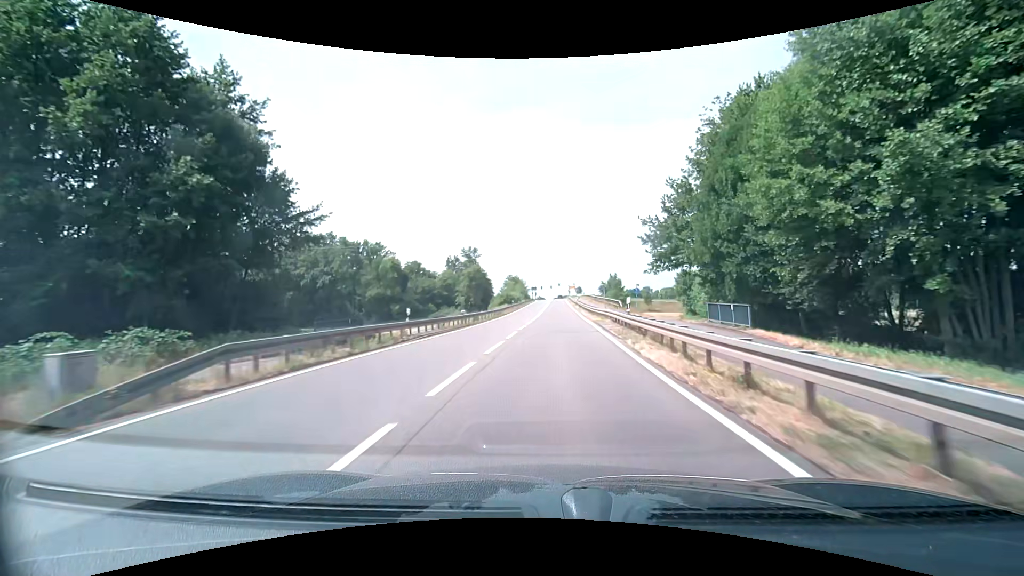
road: secondary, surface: asphalt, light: Day
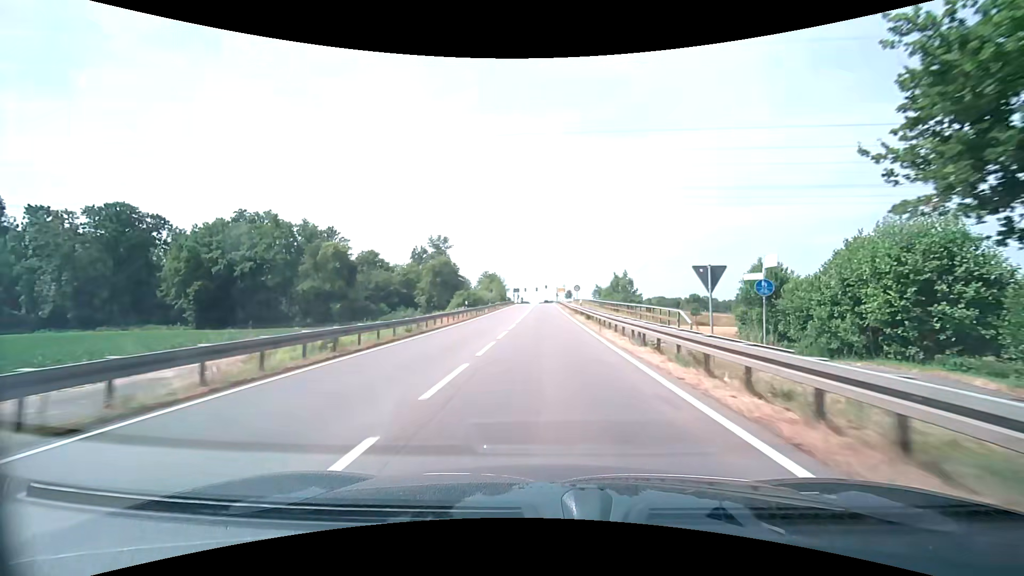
(+0.6, +30.3) m; +2°
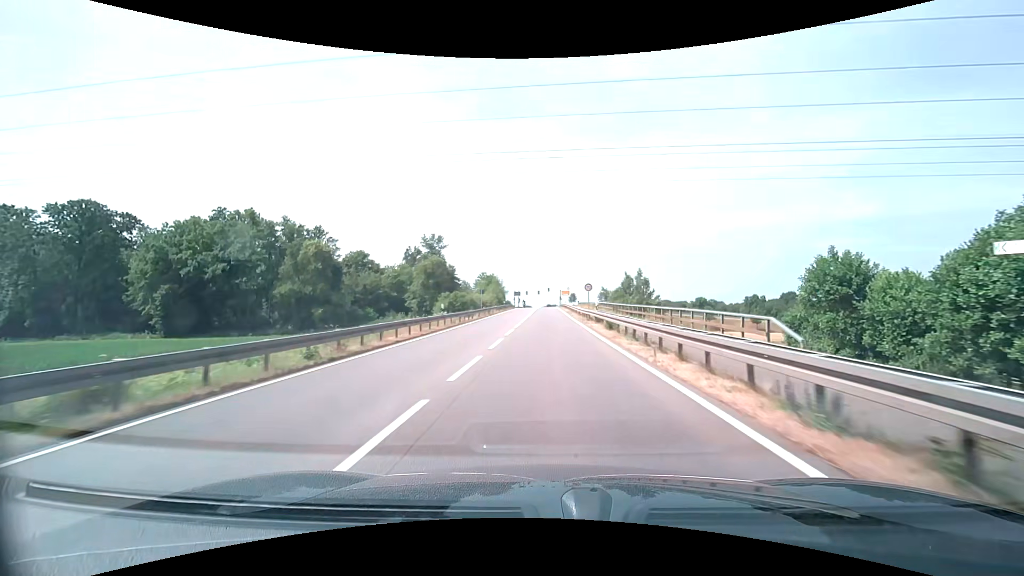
(0.0, +10.1) m; 0°
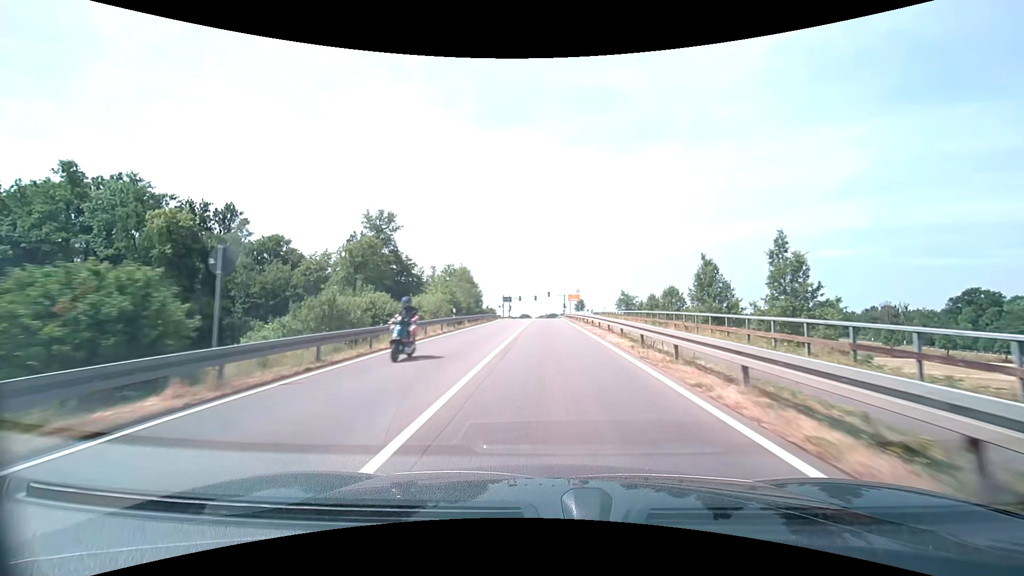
(-0.2, +40.4) m; 0°
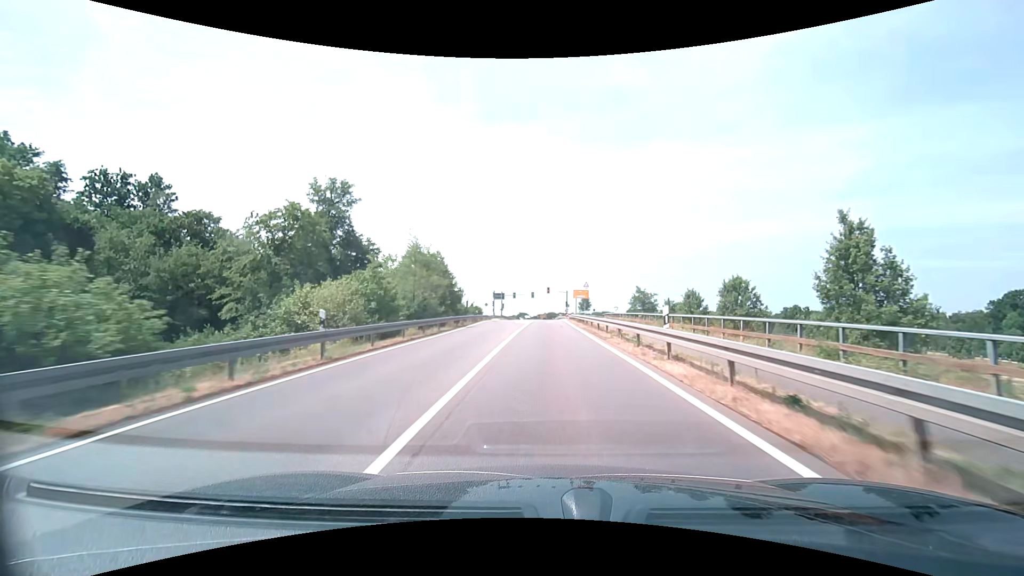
(0.0, +19.5) m; 0°
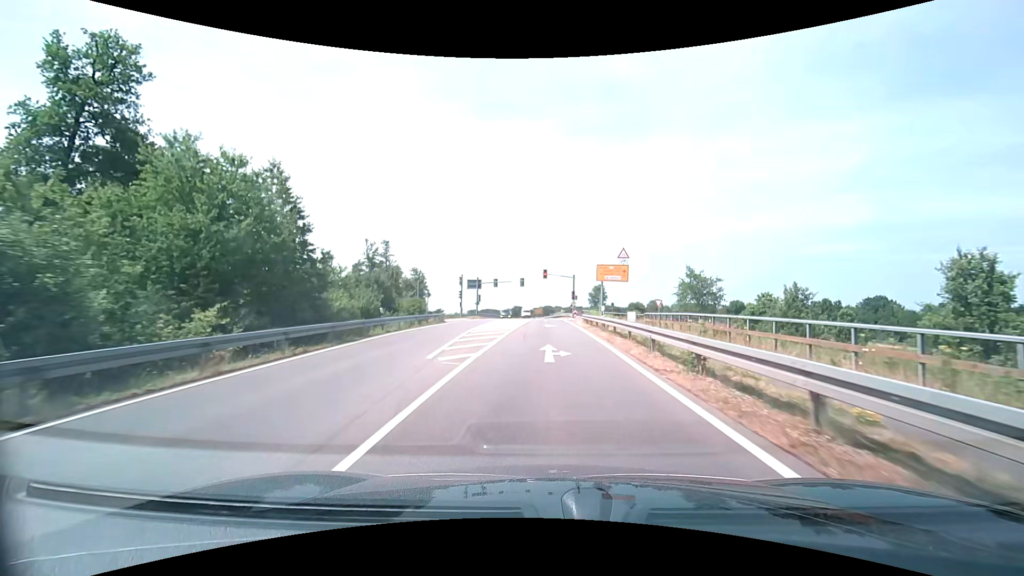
(+0.3, +34.7) m; 0°
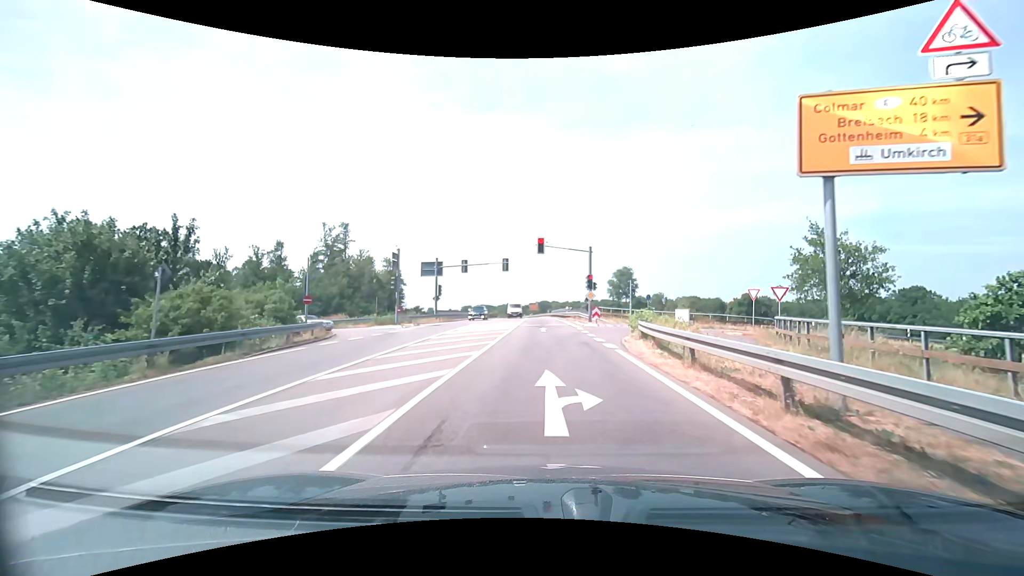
(+0.2, +26.7) m; +1°
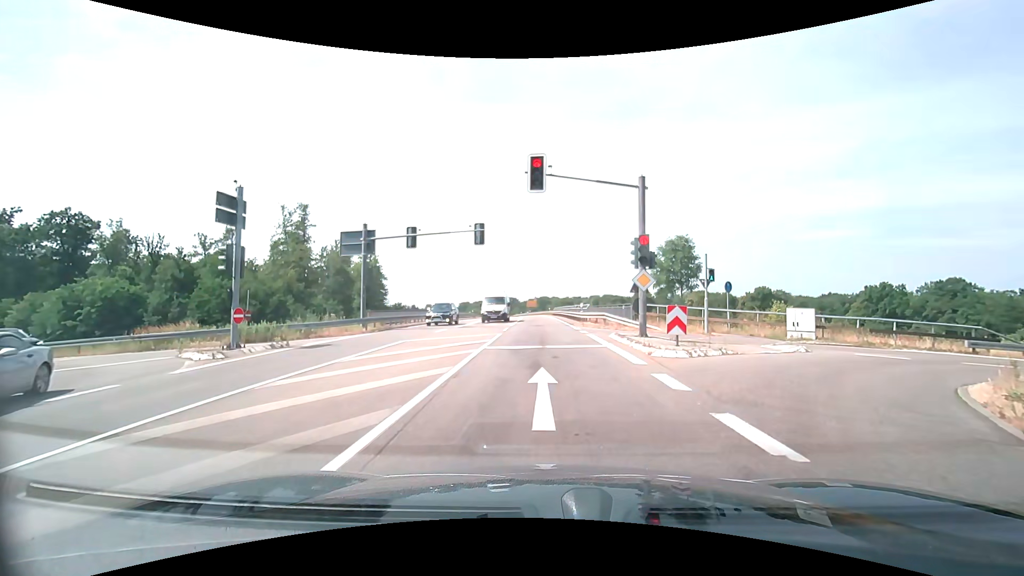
(-0.1, +19.4) m; 0°
(0, +10) (0, +20) (0, +30) (-1, +40) (-1, +50) (-1, +60) (-1, +70) (-2, +80) (-2, +90) (-3, +100) m
